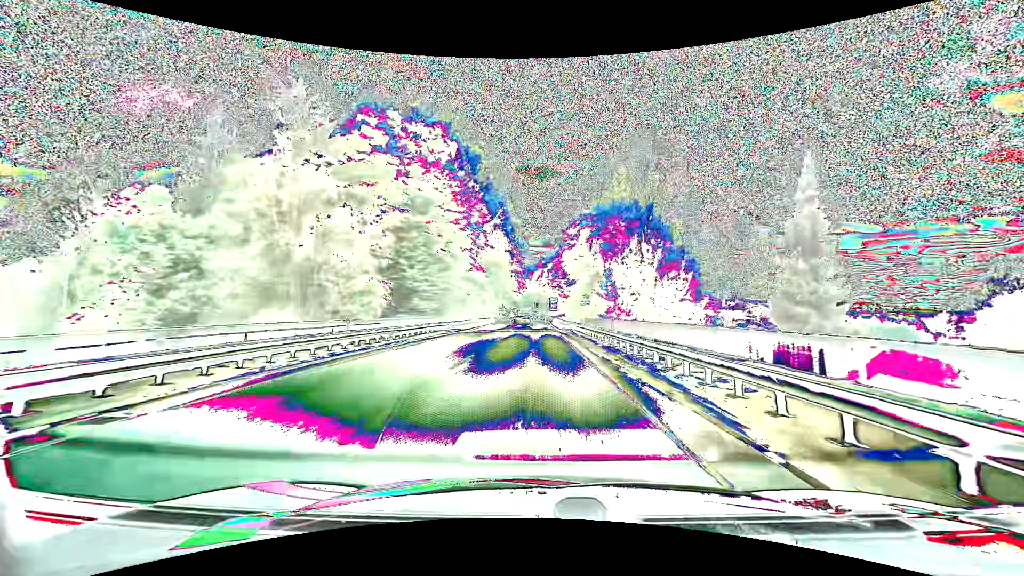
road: primary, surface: asphalt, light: Day
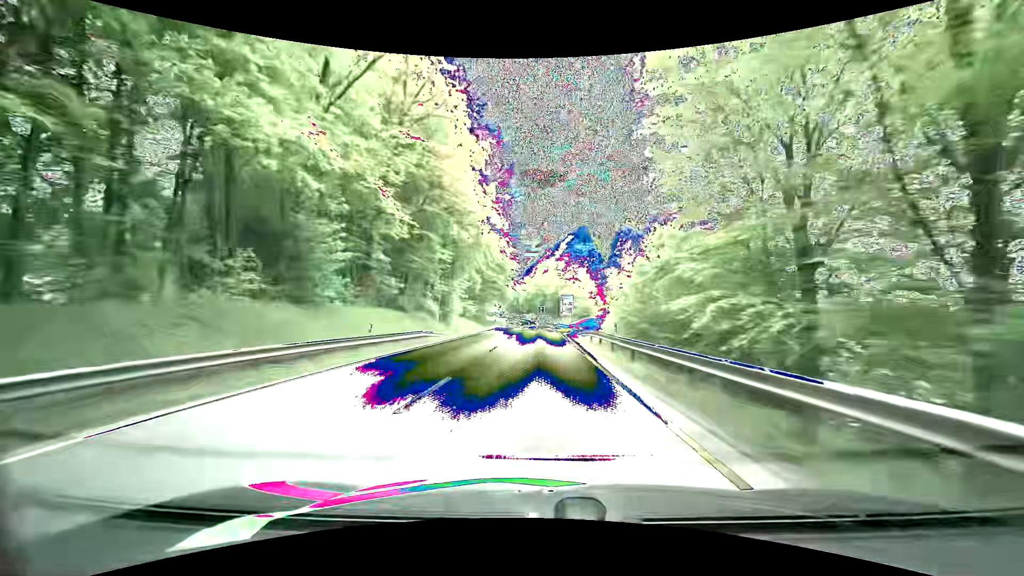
(-0.2, +44.5) m; -1°
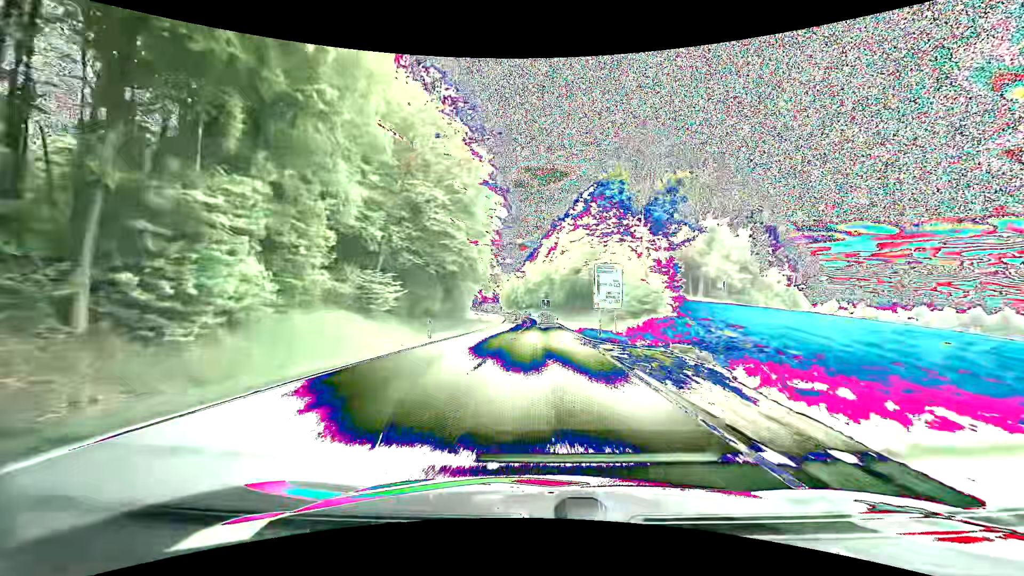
(-0.1, +43.8) m; -1°
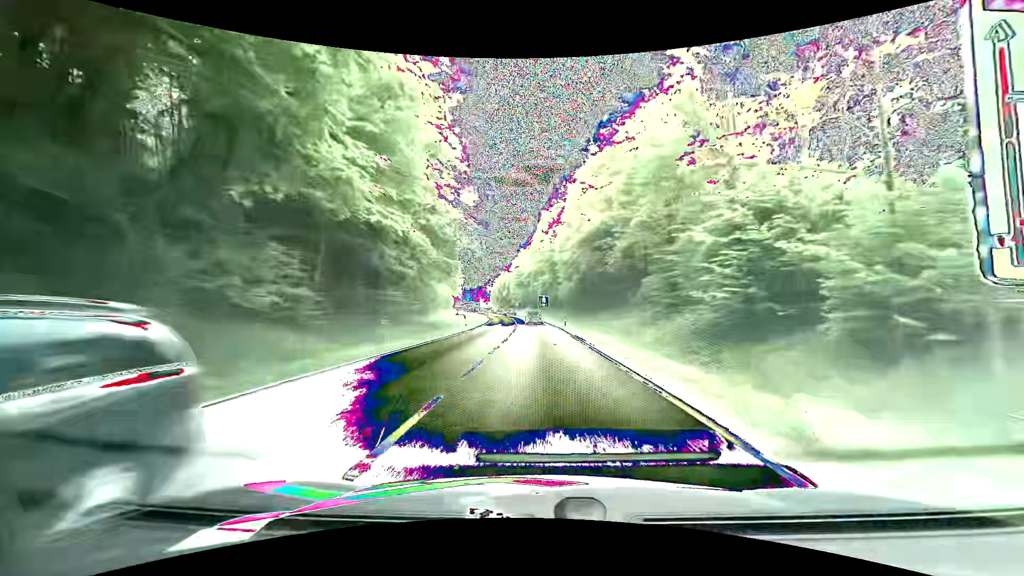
(+0.2, +31.2) m; 0°
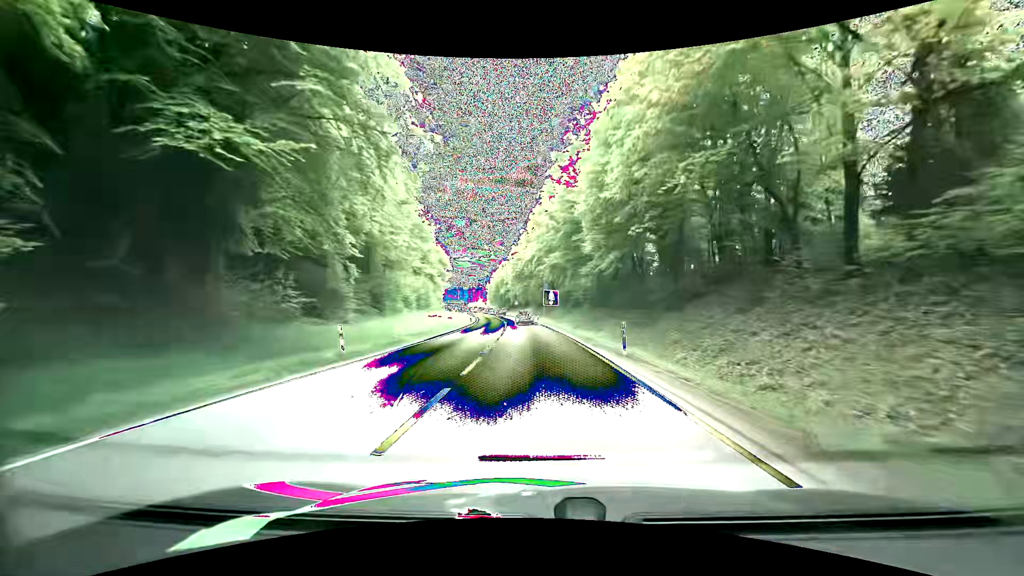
(0.0, +29.3) m; 0°
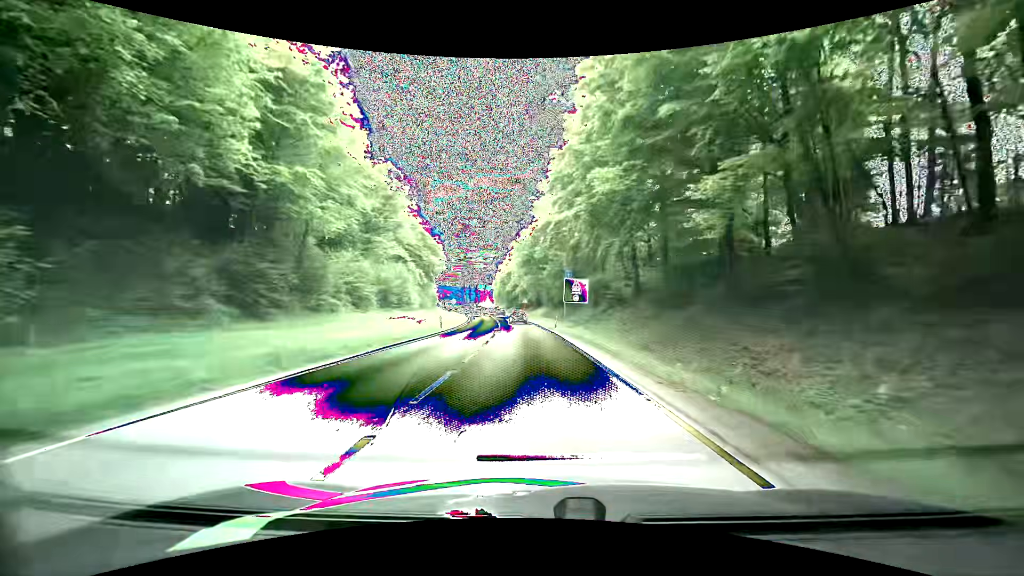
(0.0, +27.2) m; -1°
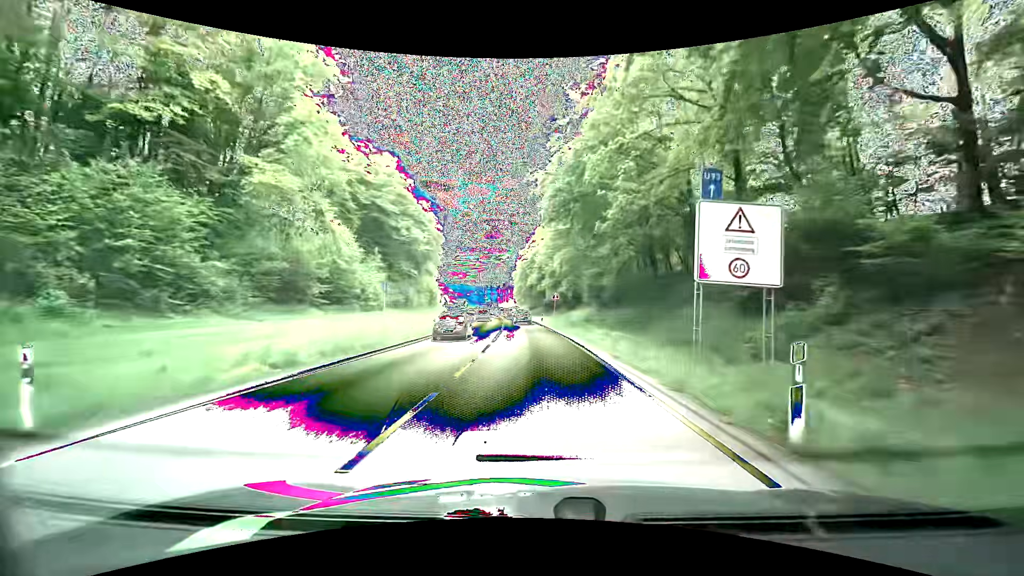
(-1.3, +33.0) m; -4°
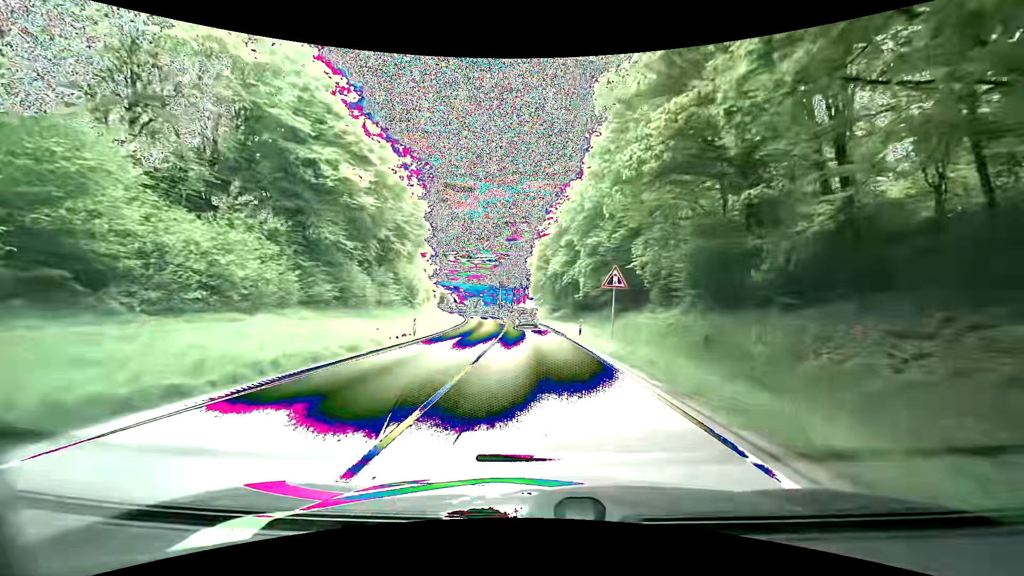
(-0.5, +28.9) m; -2°
